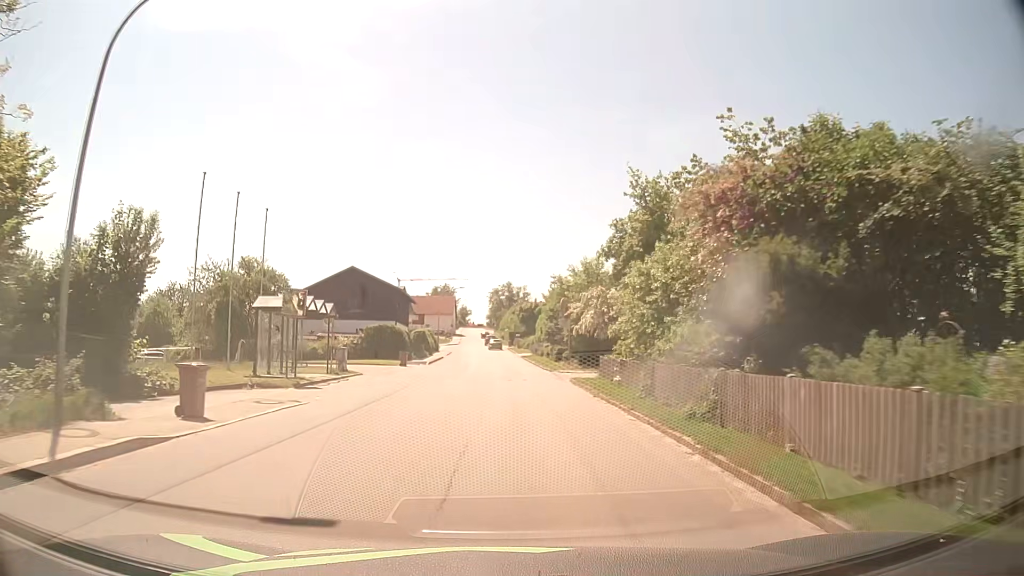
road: tertiary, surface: asphalt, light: Day
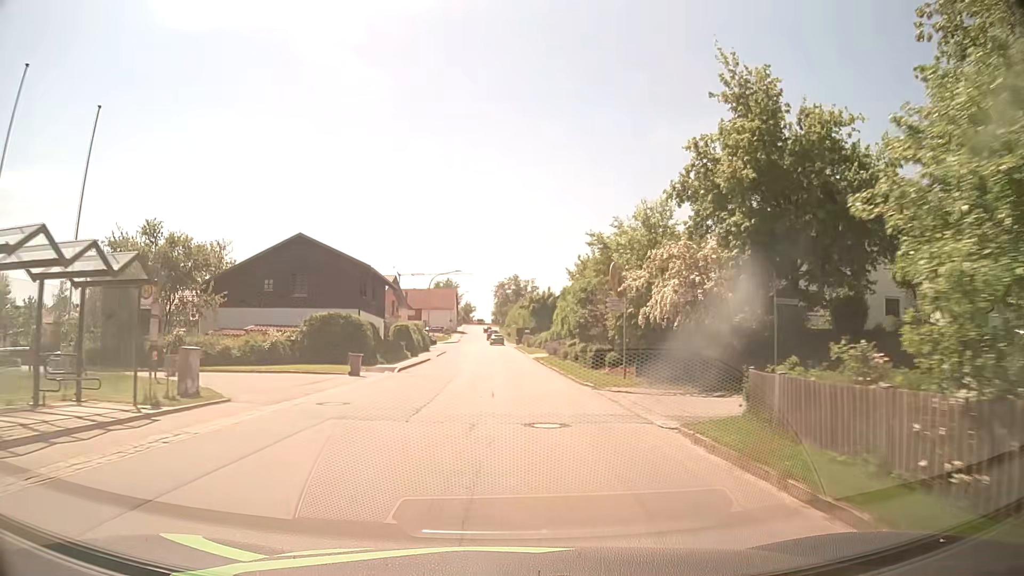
(0.0, +15.3) m; 0°
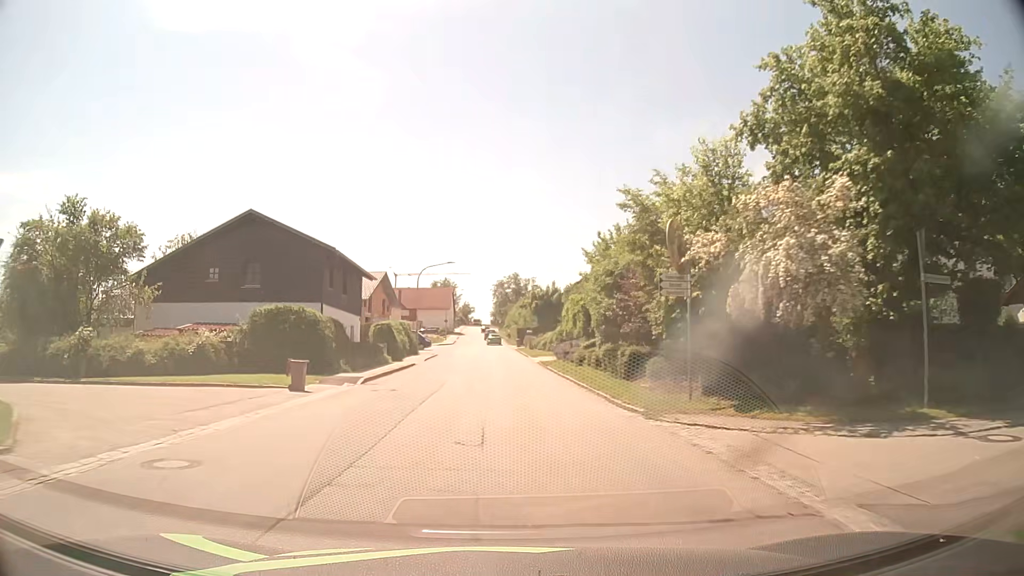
(0.0, +7.6) m; 0°
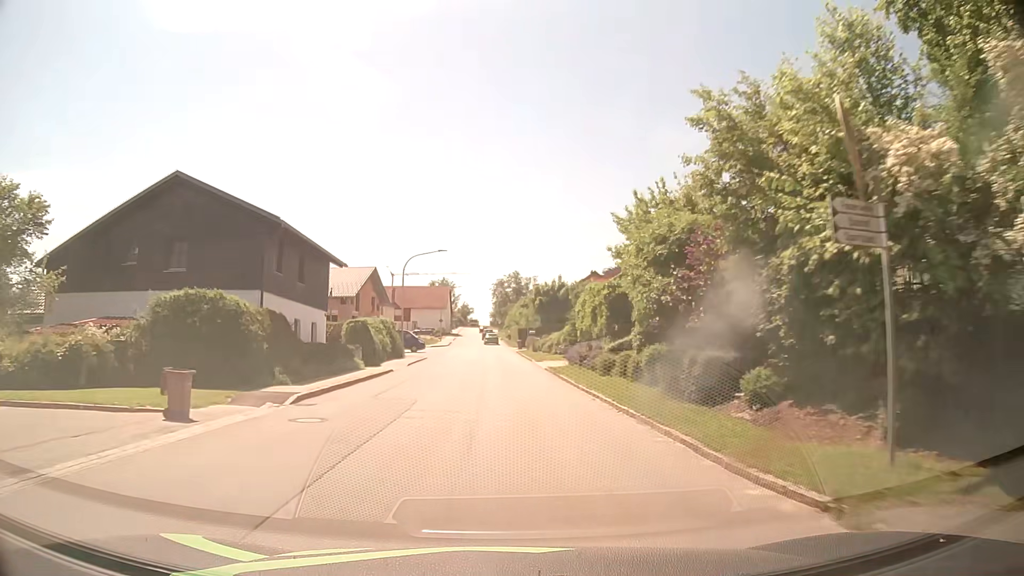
(0.0, +7.8) m; 0°
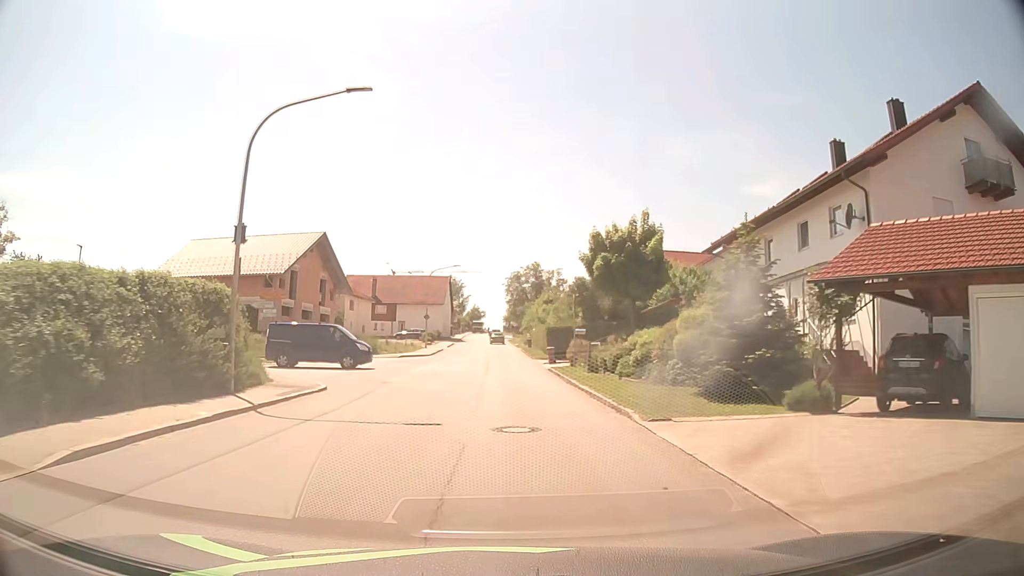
(-0.2, +30.1) m; -1°
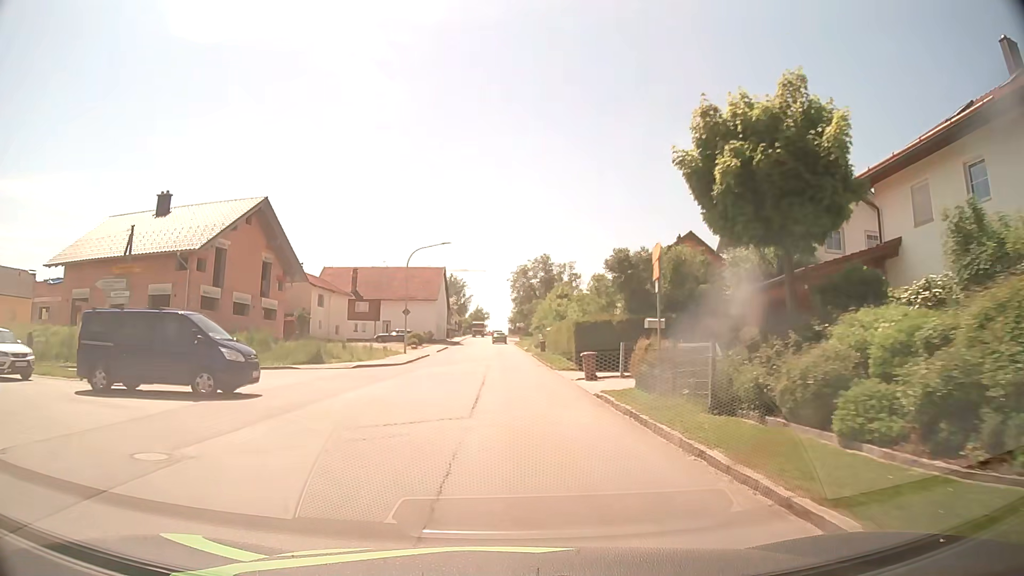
(-0.1, +15.1) m; 0°
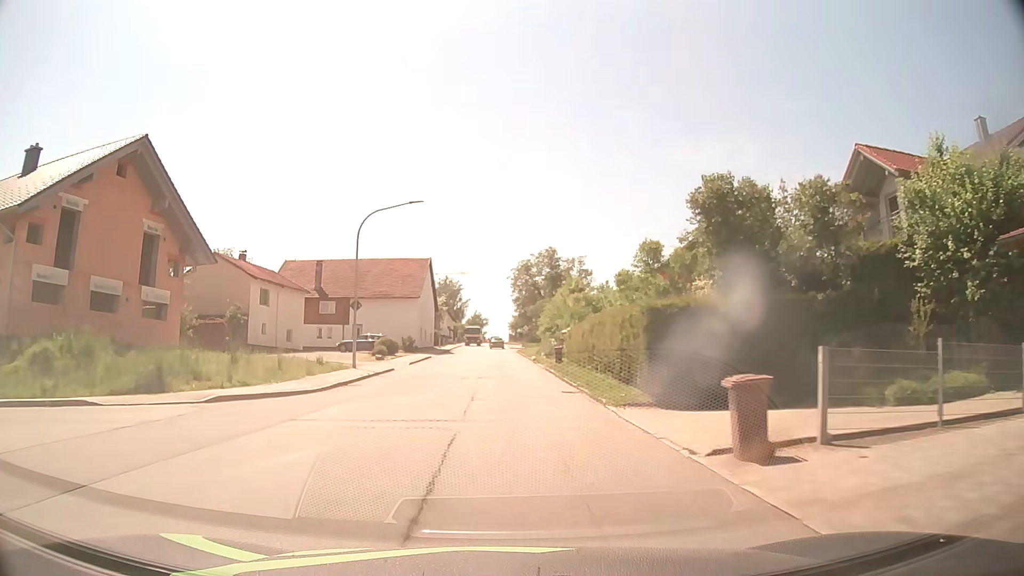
(0.0, +15.1) m; -1°
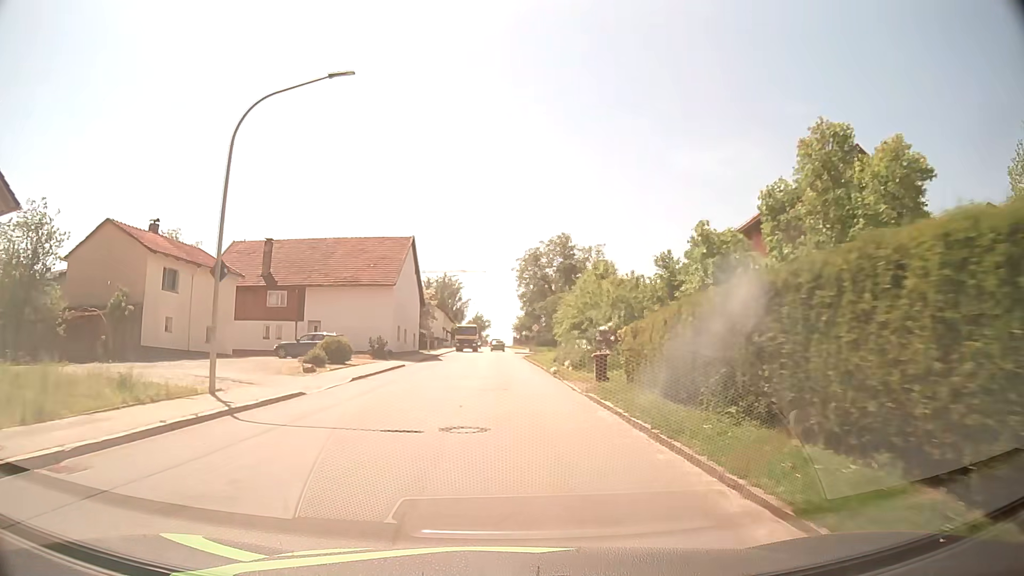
(+0.1, +15.0) m; 0°
(0, +10) (0, +20) (0, +30) (0, +40) (0, +50) (-1, +60) (-1, +70) (-1, +80) (-1, +90) (-1, +100) m
